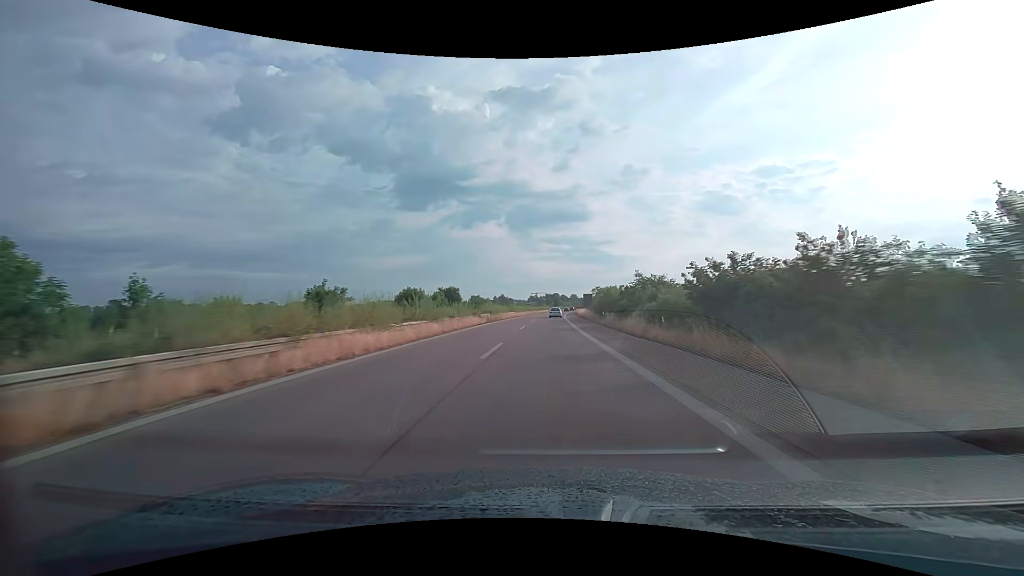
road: trunk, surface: asphalt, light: Day
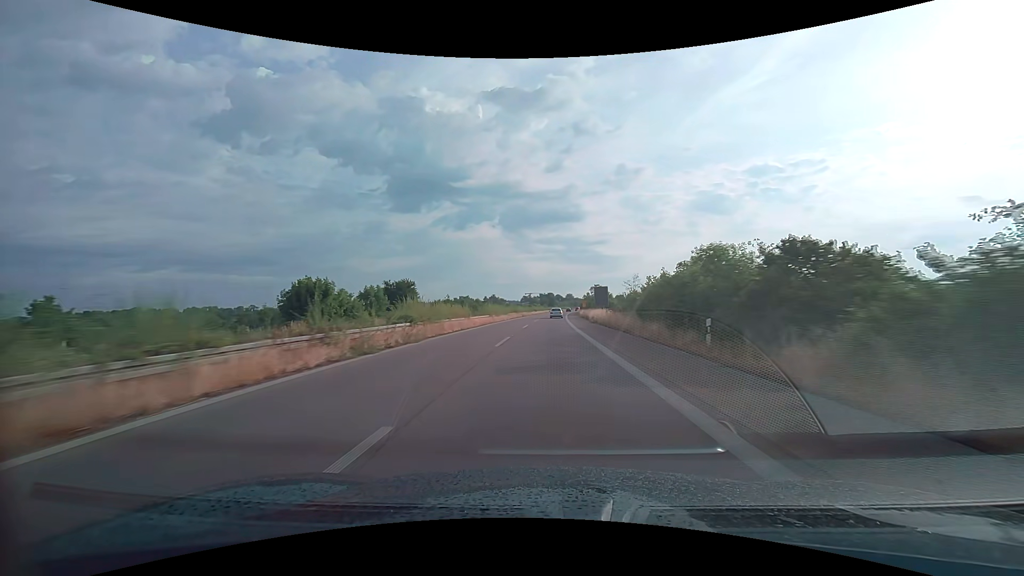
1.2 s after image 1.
(+0.3, +31.6) m; +1°
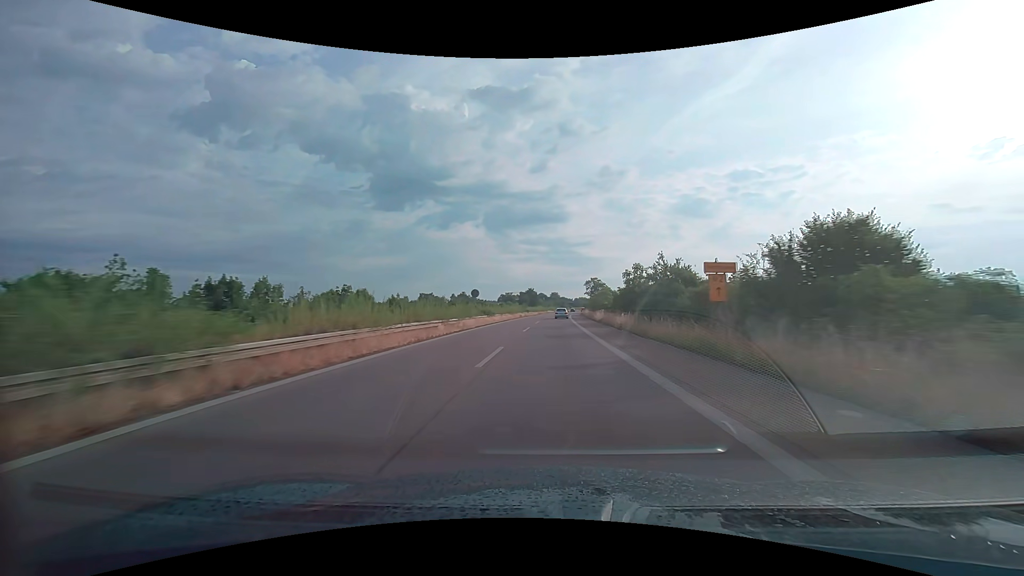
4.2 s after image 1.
(+1.1, +79.0) m; +2°
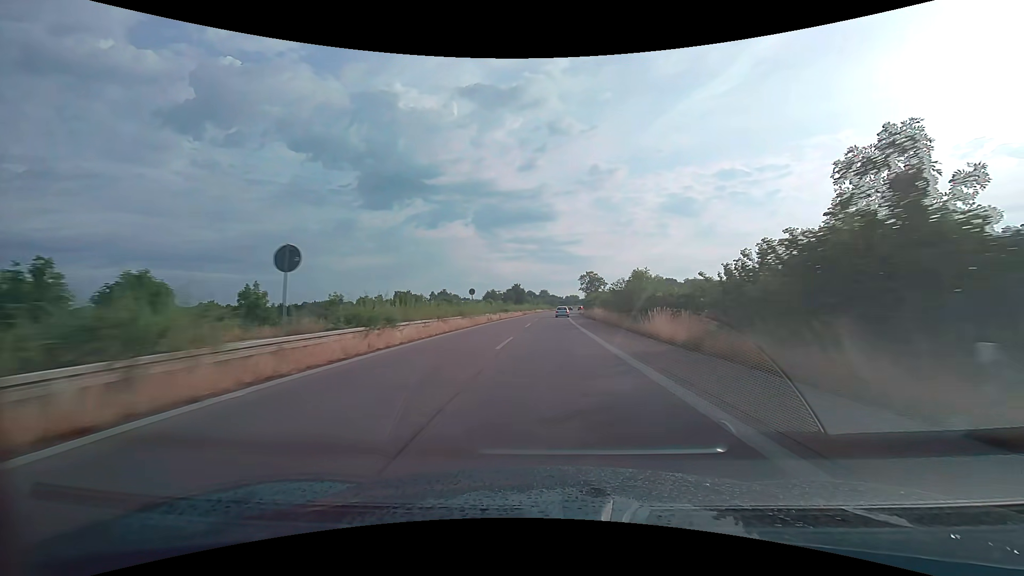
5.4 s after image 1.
(+0.4, +31.5) m; +1°
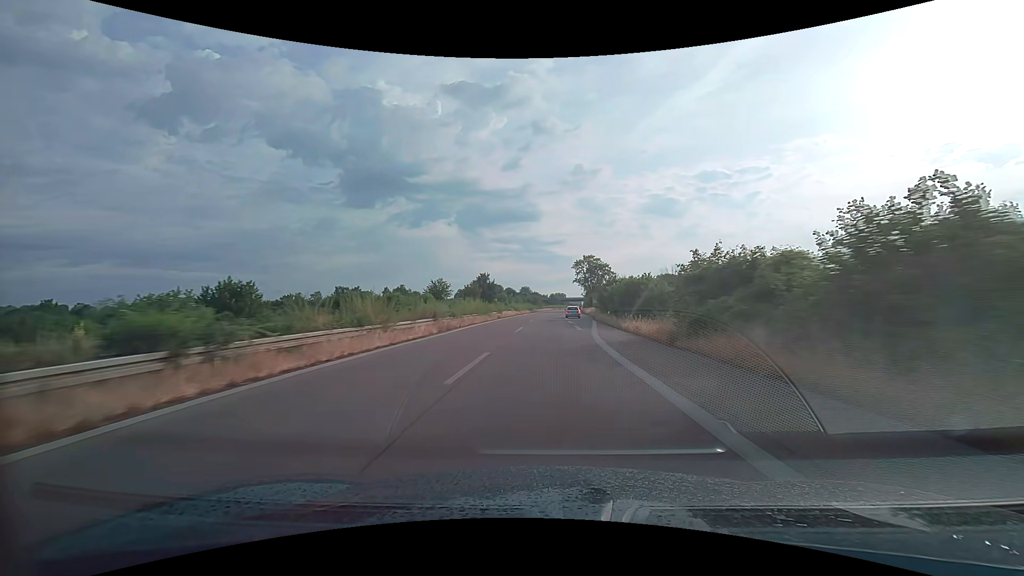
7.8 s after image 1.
(+0.9, +61.9) m; +2°
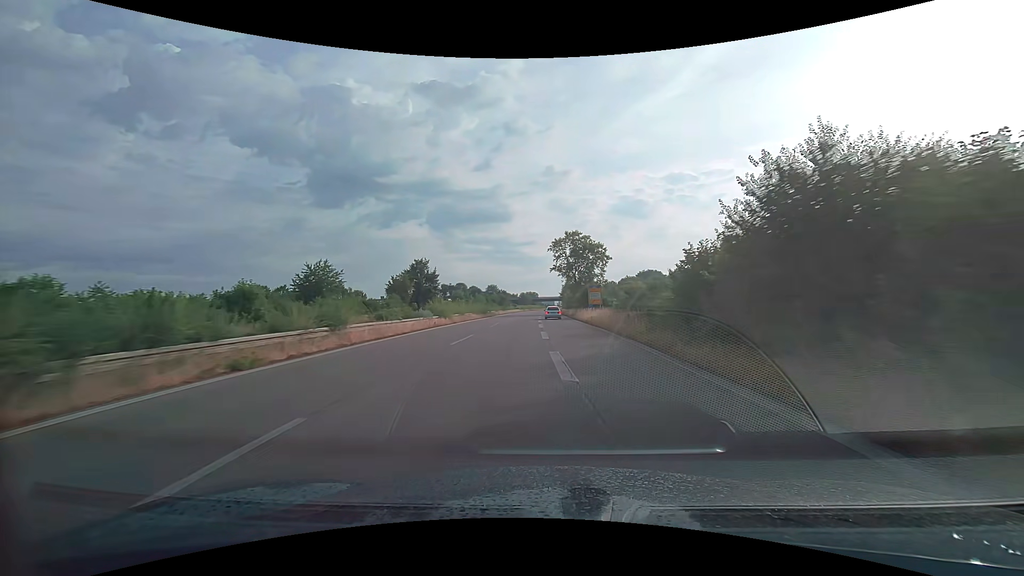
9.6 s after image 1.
(+1.3, +44.4) m; +3°
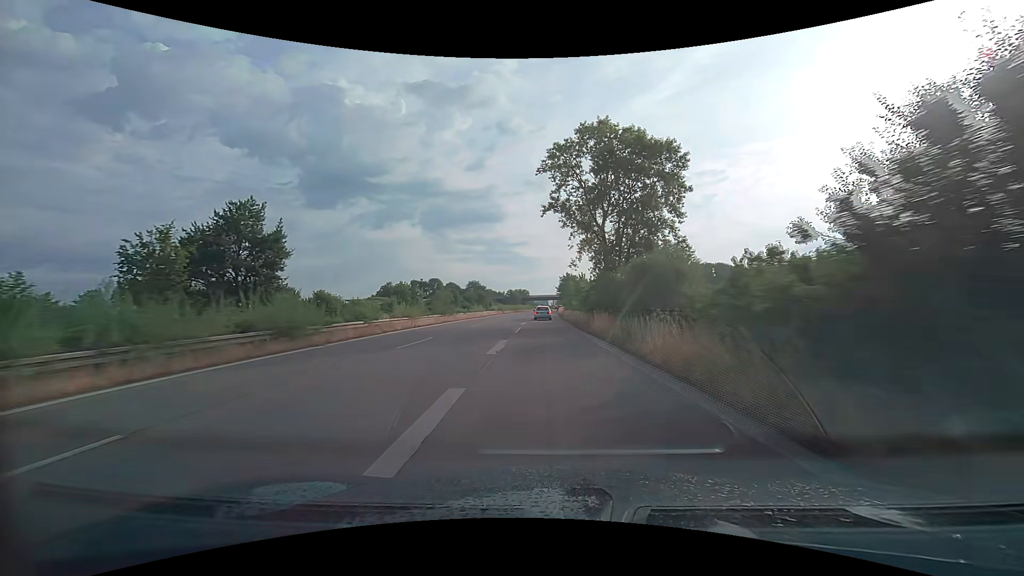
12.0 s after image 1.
(+0.5, +55.1) m; +1°
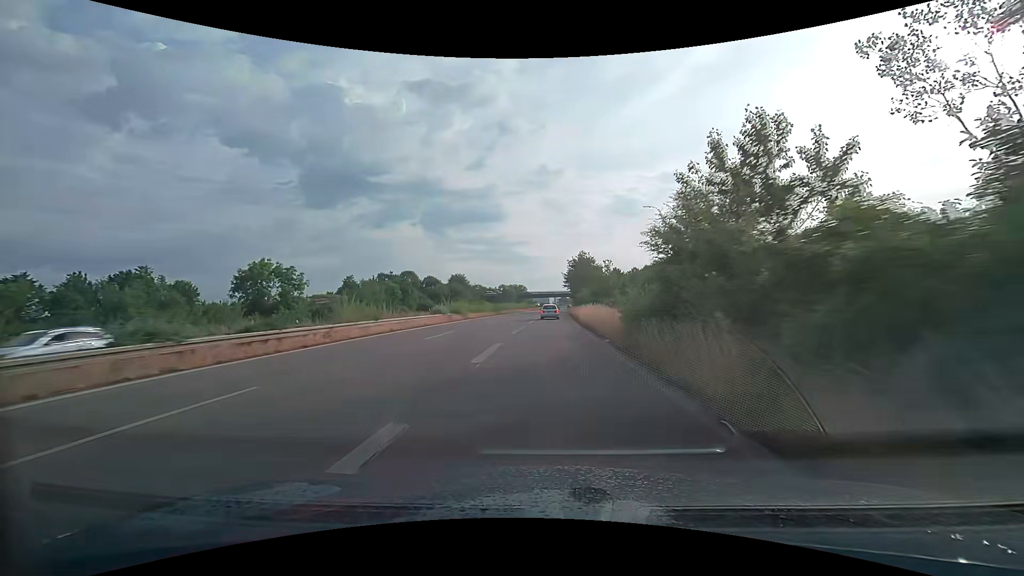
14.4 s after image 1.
(-0.3, +50.7) m; 0°
(0, +10) (0, +20) (0, +30) (0, +40) (0, +50) (+1, +60) (+1, +70) (+1, +80) (+2, +90) (+2, +100) m
